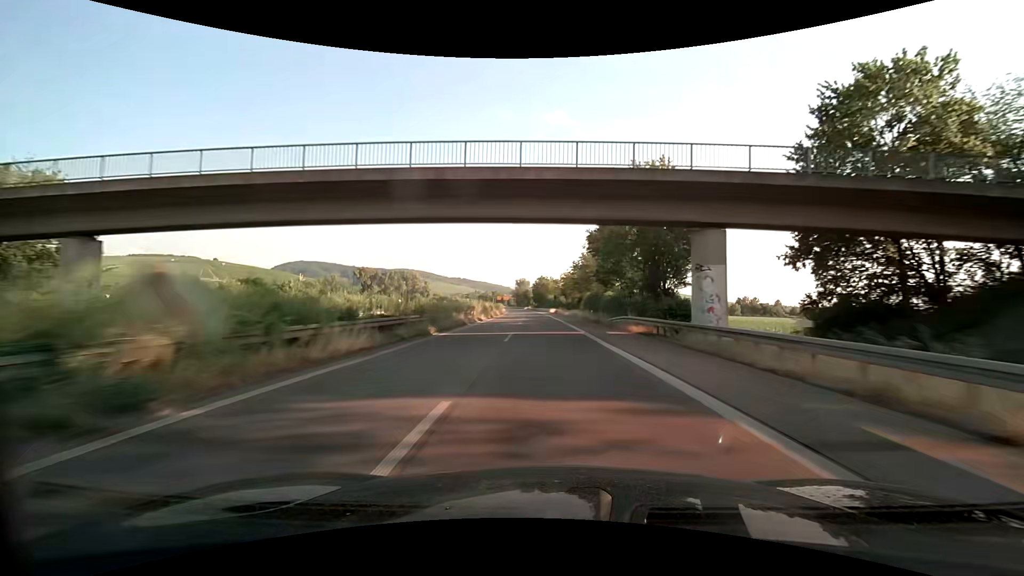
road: trunk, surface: asphalt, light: Day
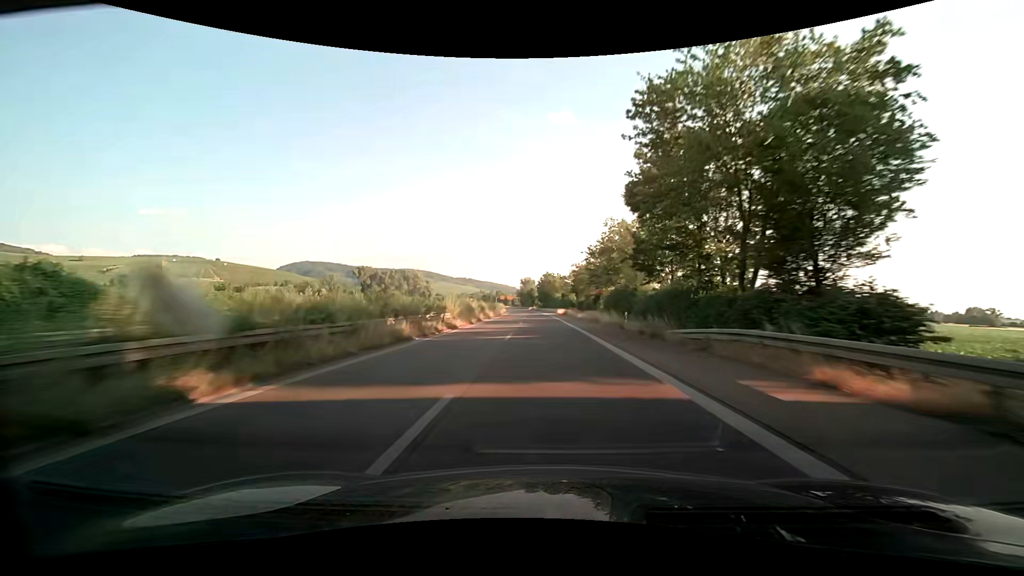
(-0.1, +17.4) m; -1°
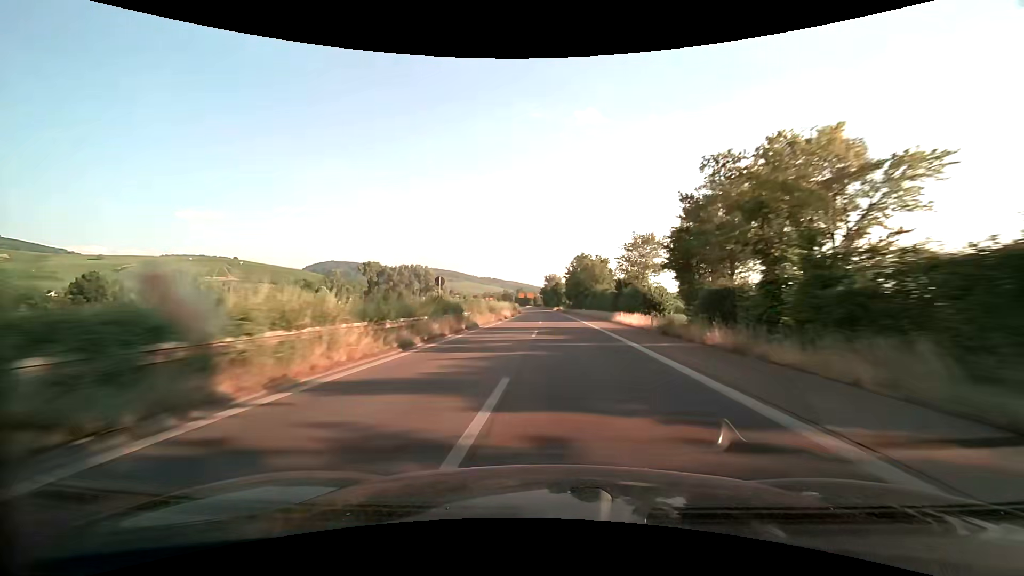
(-1.1, +52.3) m; -3°
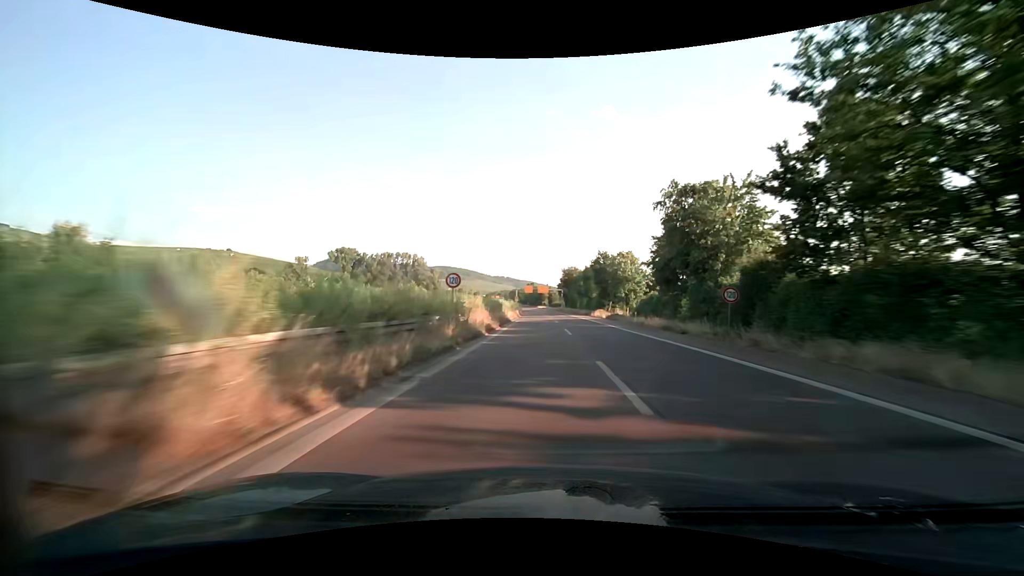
(-2.1, +87.1) m; -2°
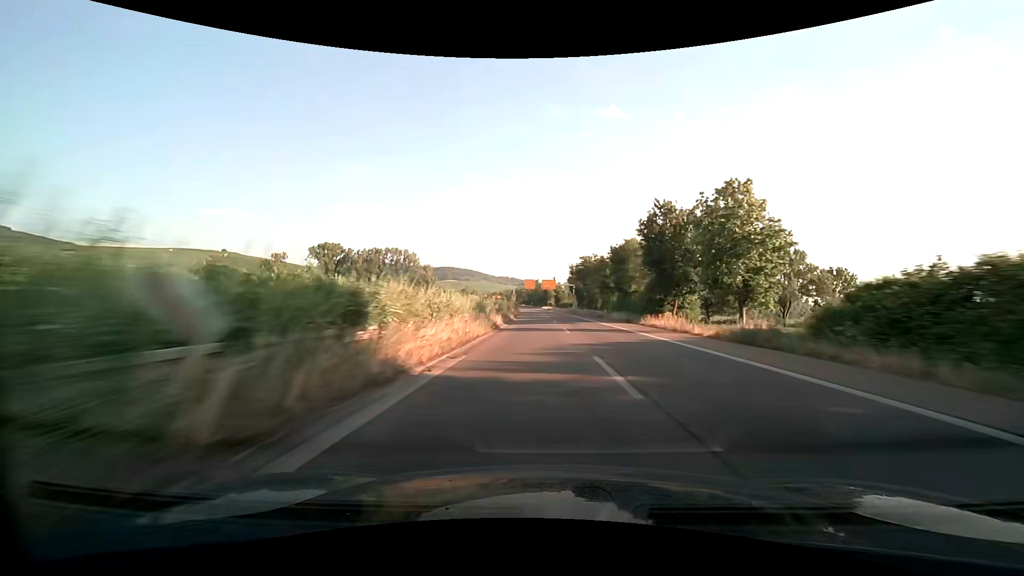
(-0.1, +34.8) m; -1°
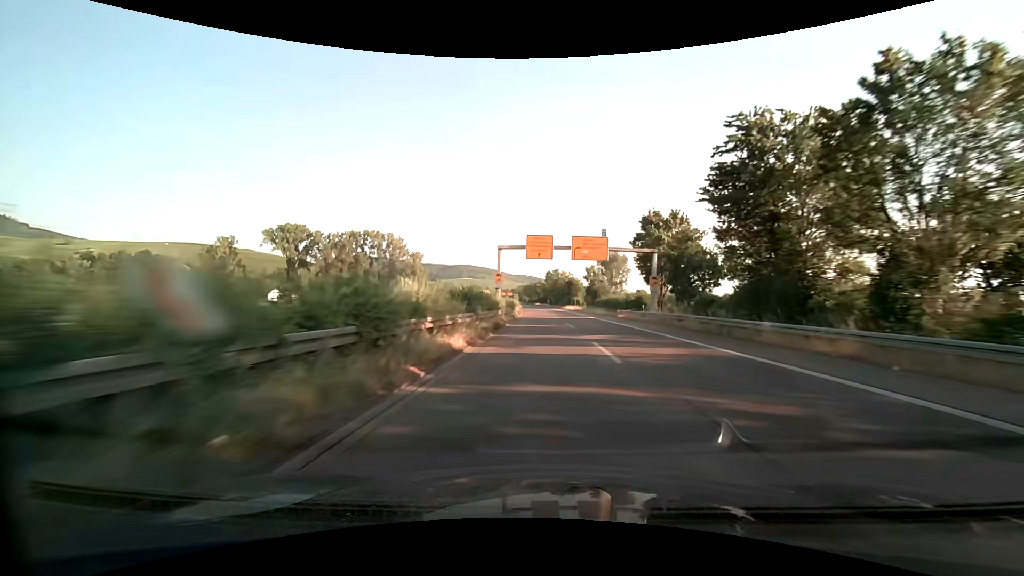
(-1.1, +67.7) m; -2°
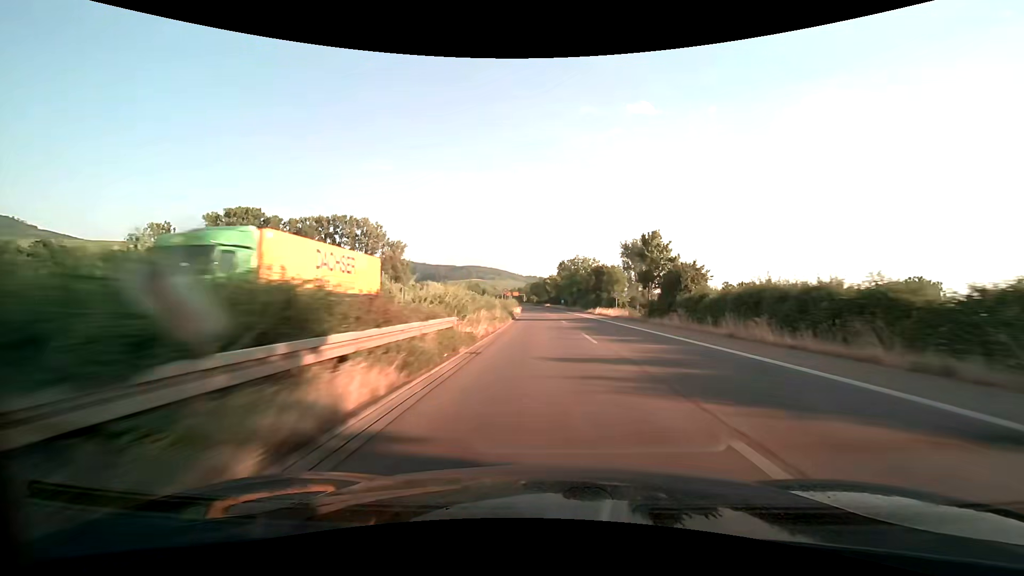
(-0.4, +48.0) m; -1°
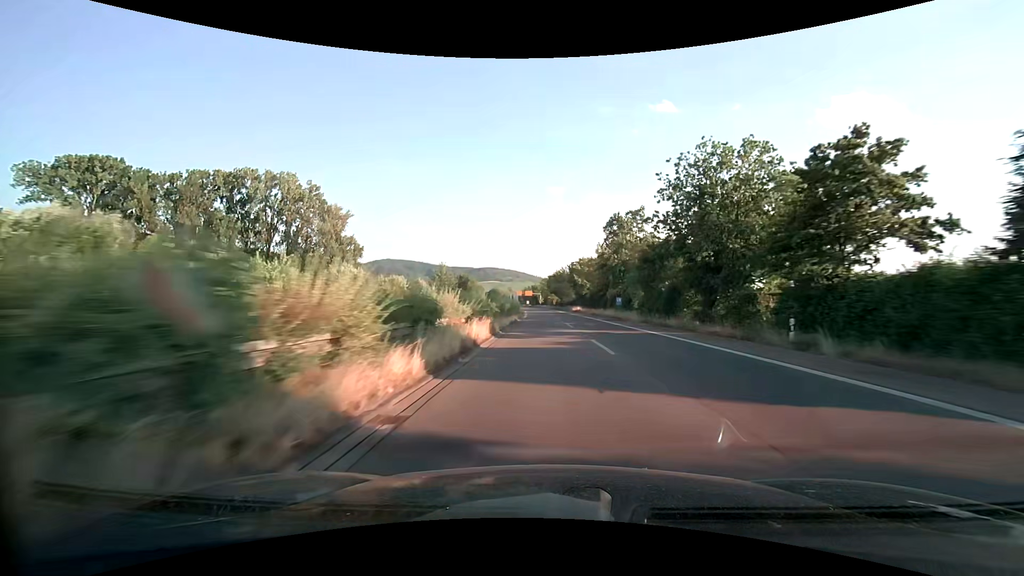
(-1.3, +75.0) m; -2°
(0, +10) (0, +20) (0, +30) (0, +40) (-1, +50) (-1, +60) (-1, +70) (-1, +80) (-2, +90) (-2, +100) m
